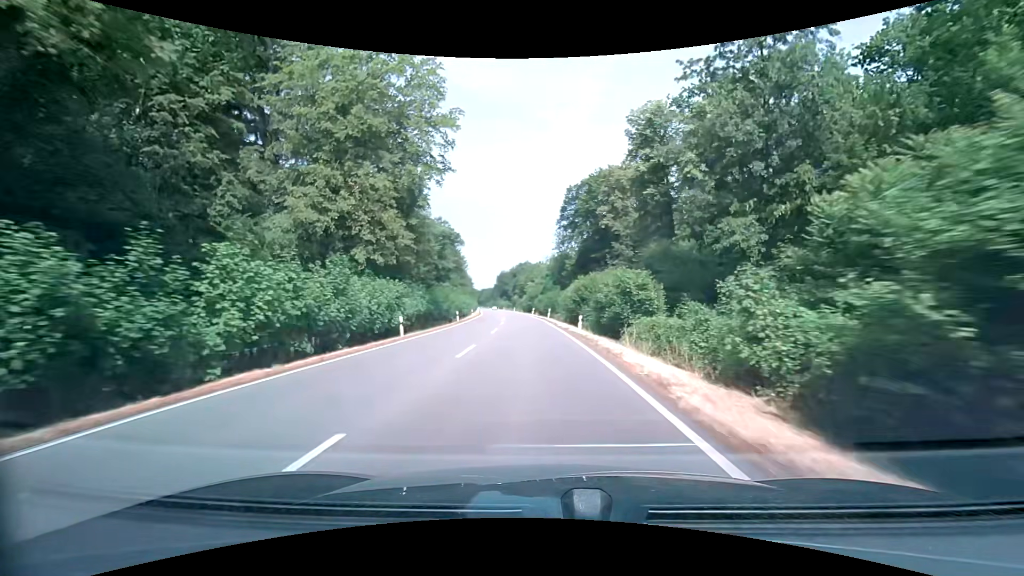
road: secondary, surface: asphalt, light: Day
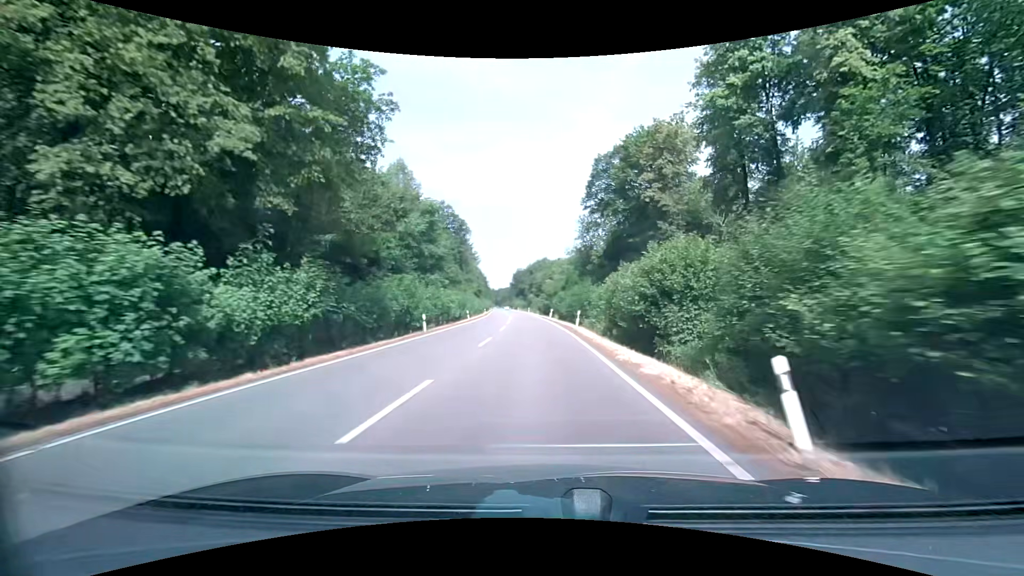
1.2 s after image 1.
(-0.3, +20.4) m; -2°
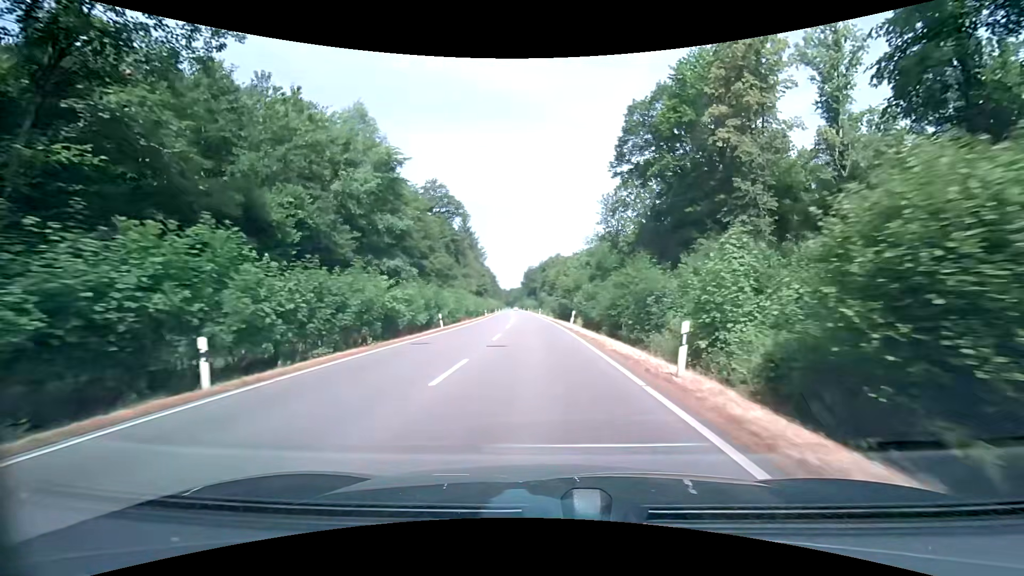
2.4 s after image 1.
(-0.3, +20.4) m; -1°
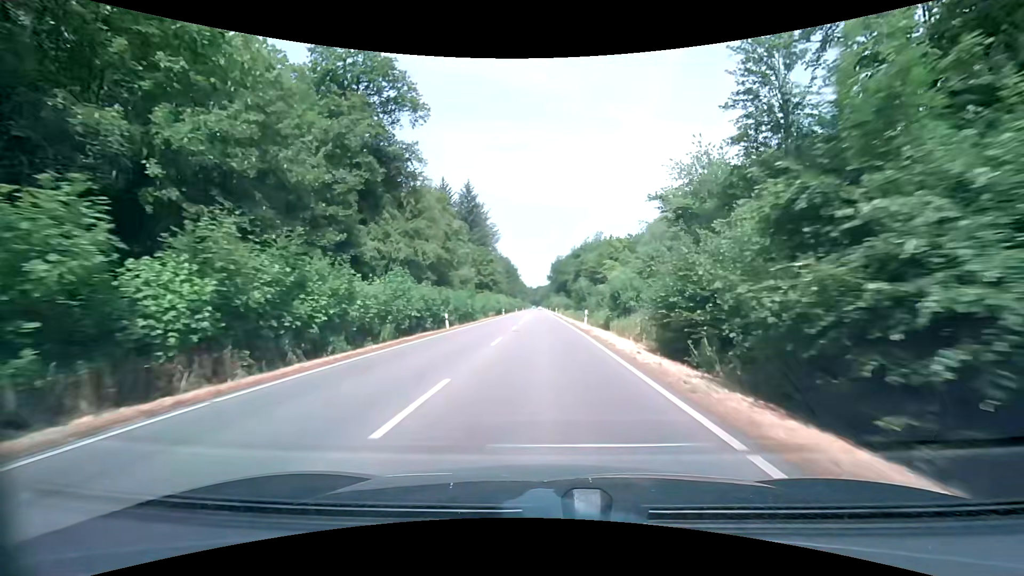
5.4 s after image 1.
(-1.8, +51.9) m; -4°
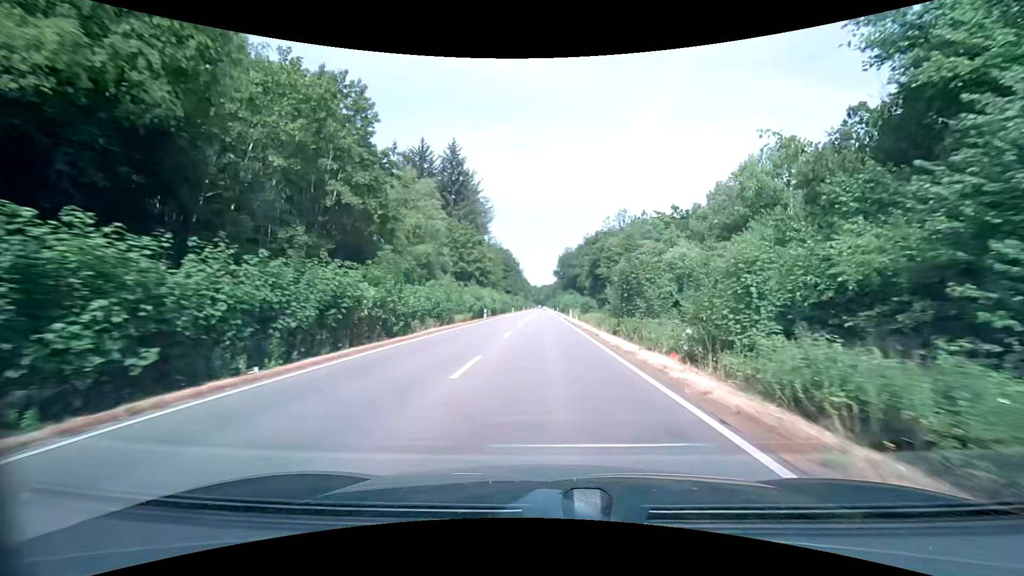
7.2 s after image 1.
(0.0, +32.0) m; 0°
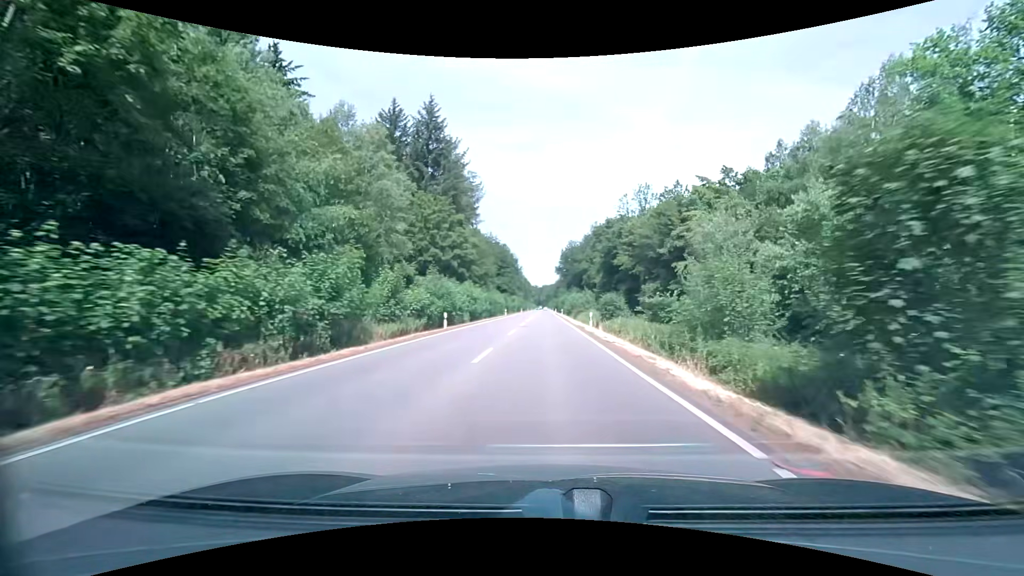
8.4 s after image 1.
(0.0, +21.5) m; 0°
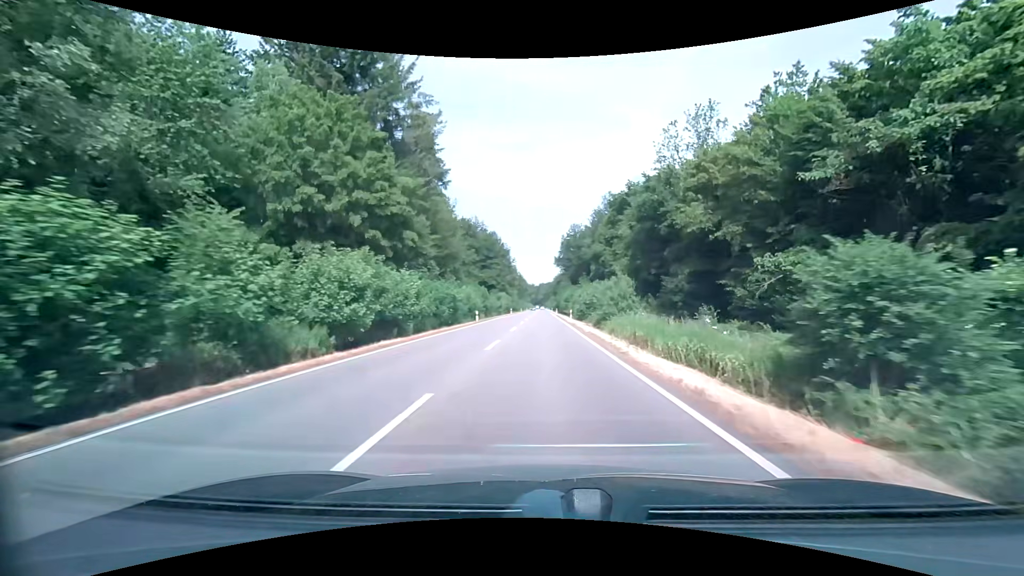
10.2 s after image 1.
(+0.2, +32.3) m; +1°
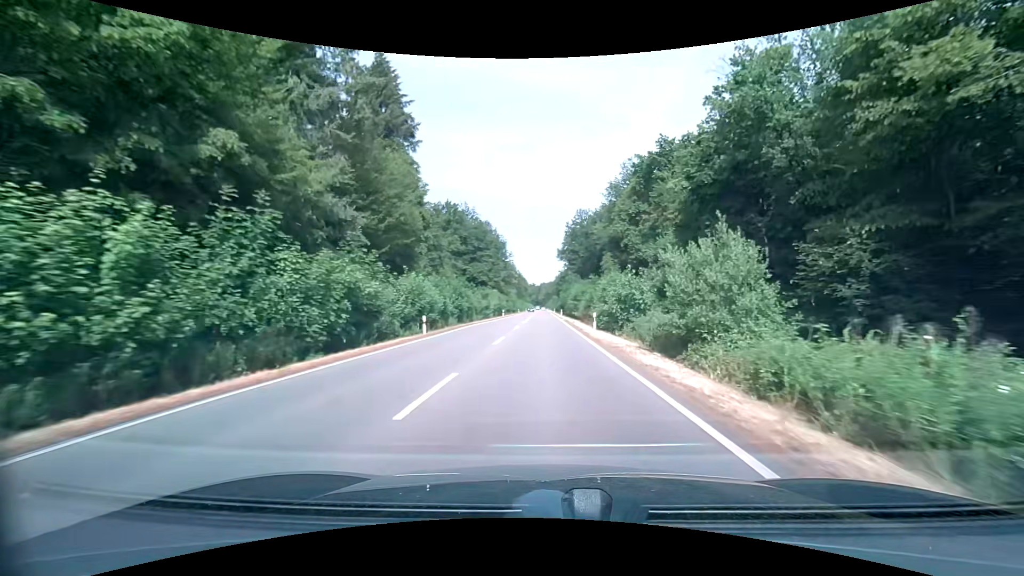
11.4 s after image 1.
(0.0, +21.6) m; 0°
(0, +10) (0, +20) (0, +30) (0, +40) (0, +50) (0, +60) (0, +70) (0, +80) (0, +90) (0, +100) m
